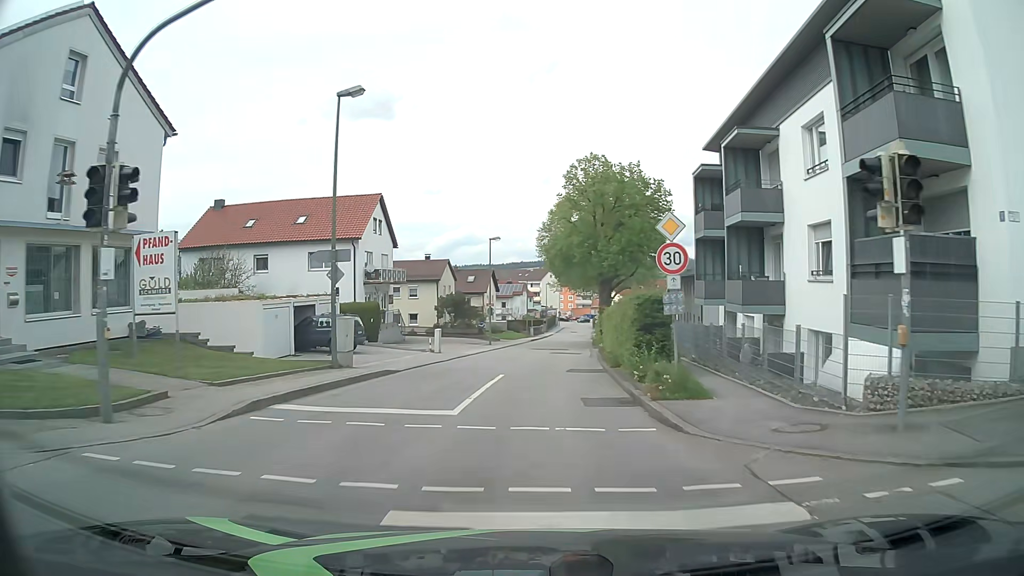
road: unclassified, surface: asphalt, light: Day
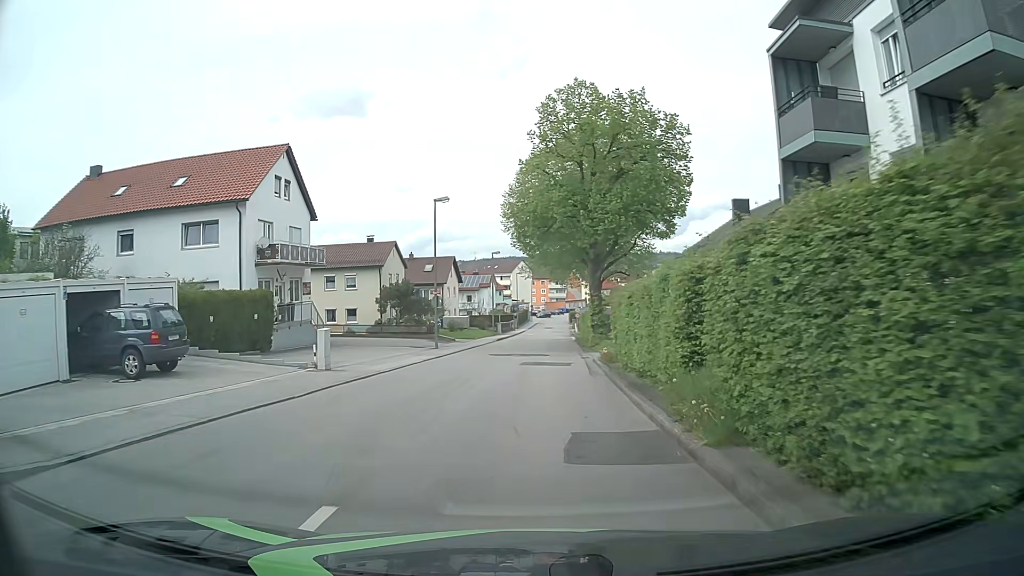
(+0.3, +14.3) m; +2°
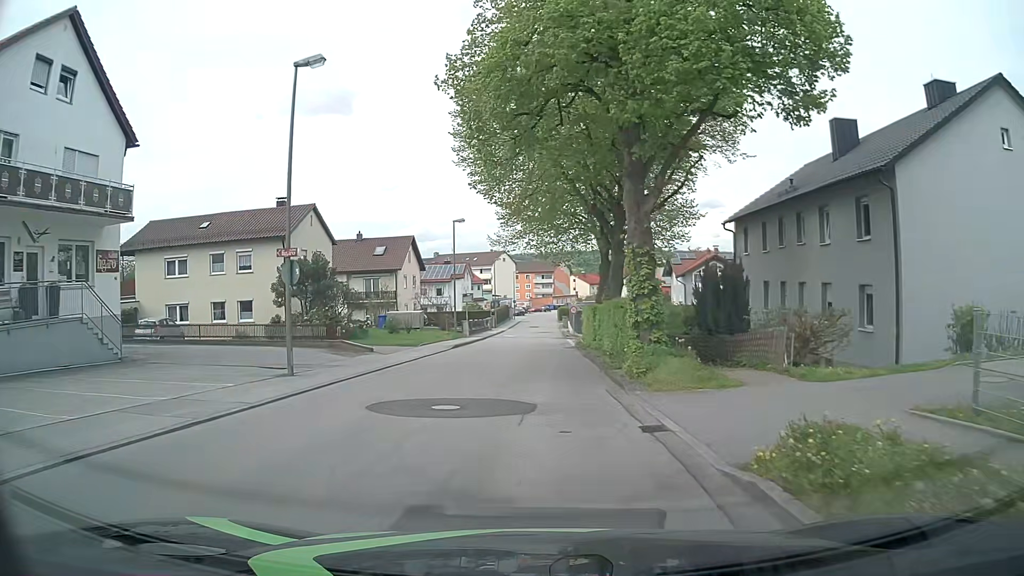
(+0.7, +19.3) m; +2°
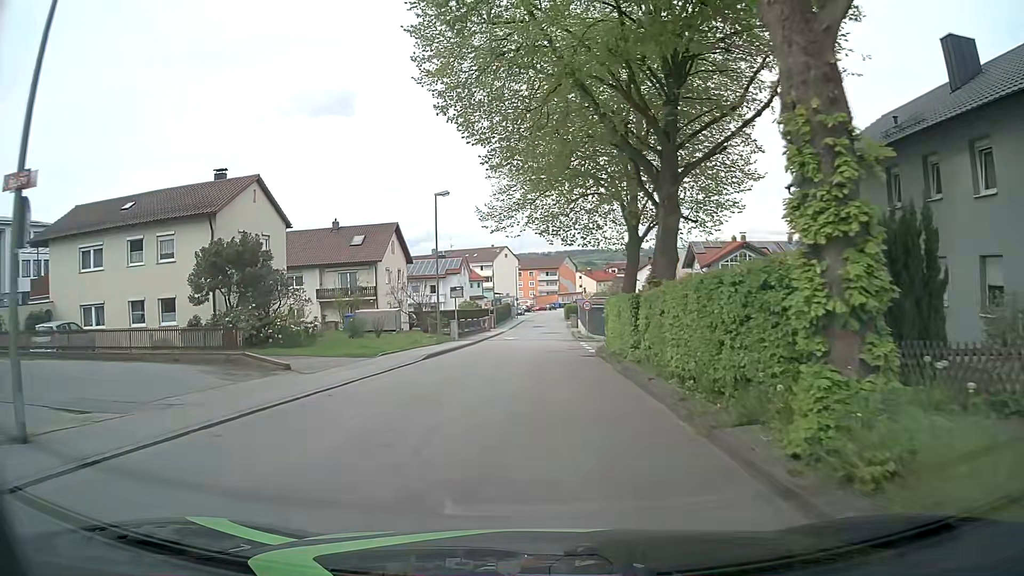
(0.0, +9.7) m; -1°
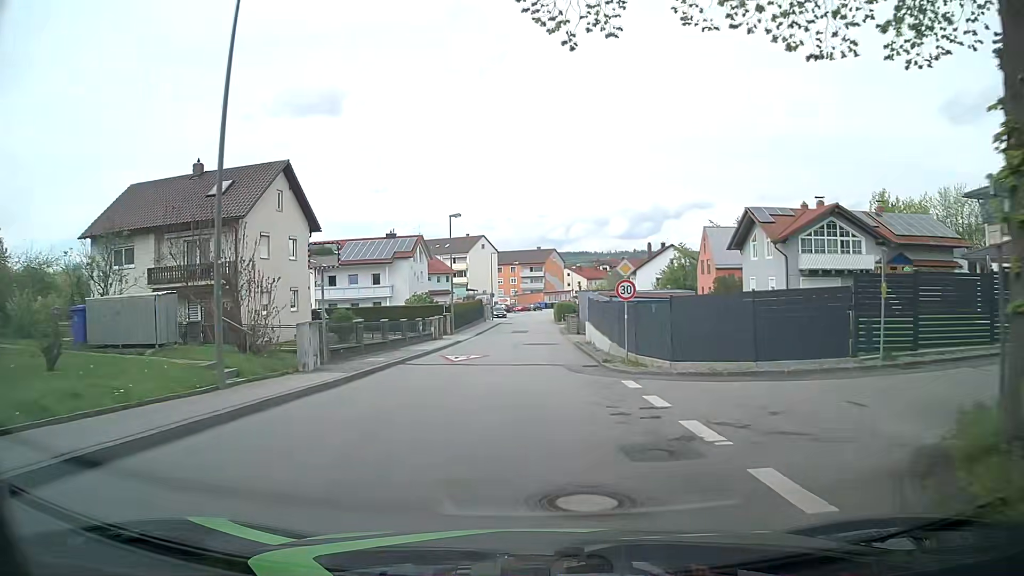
(+0.5, +24.2) m; +2°
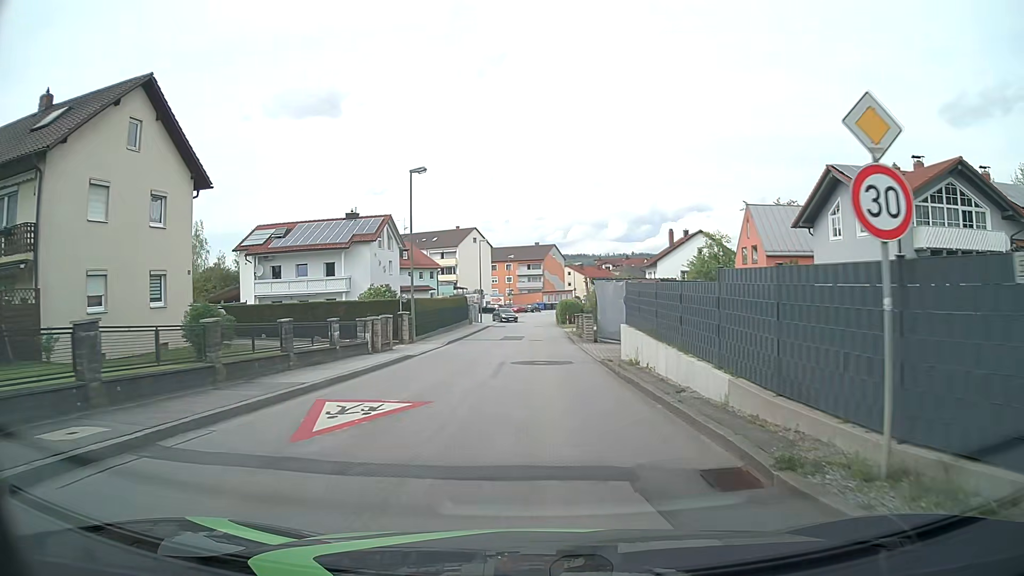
(0.0, +14.5) m; +1°
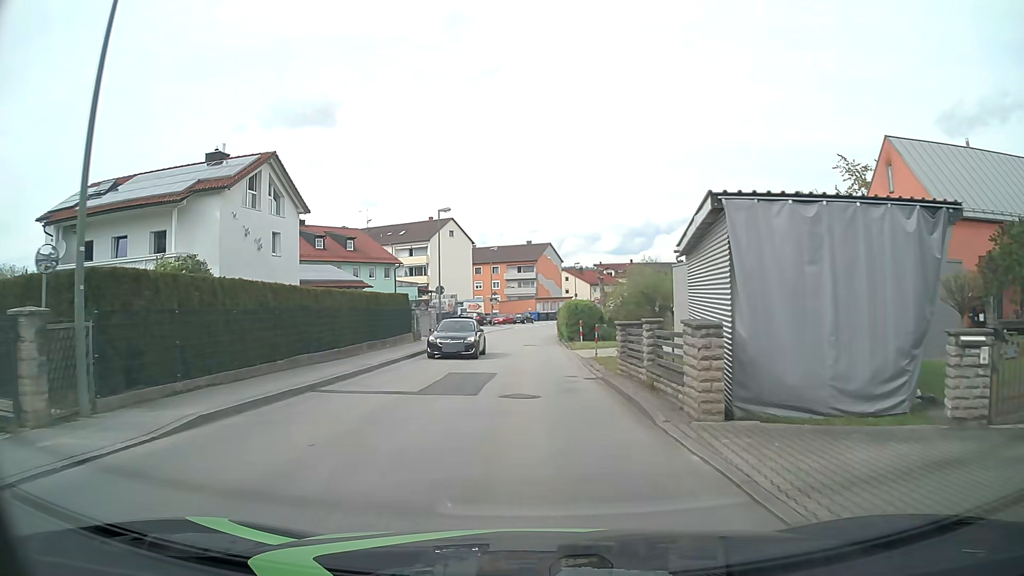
(+0.2, +23.9) m; 0°
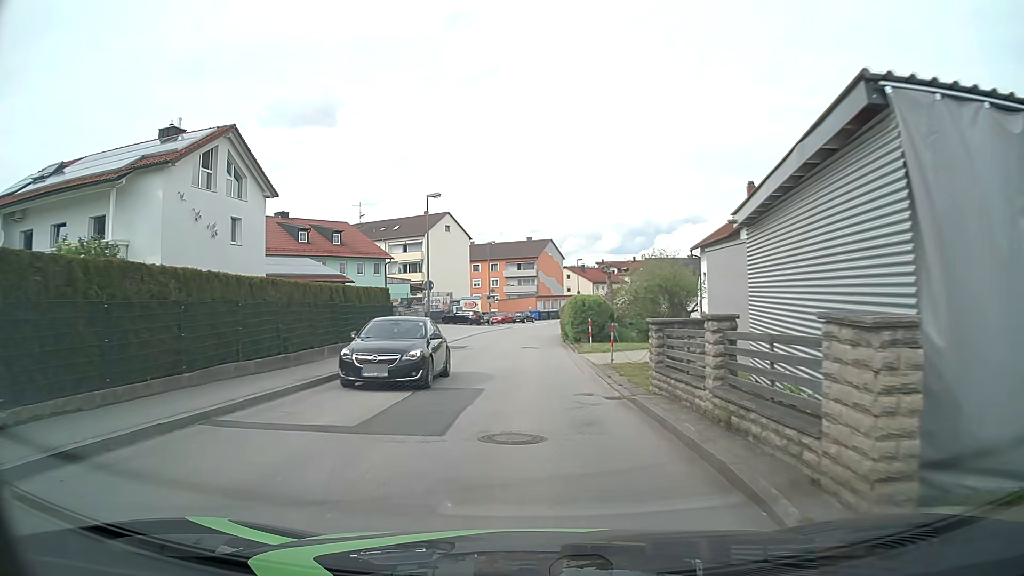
(0.0, +4.8) m; 0°
(0, +10) (0, +20) (0, +30) (0, +40) (0, +50) (+2, +60) (+4, +70) (+7, +79) (+10, +89) (+13, +98) m
